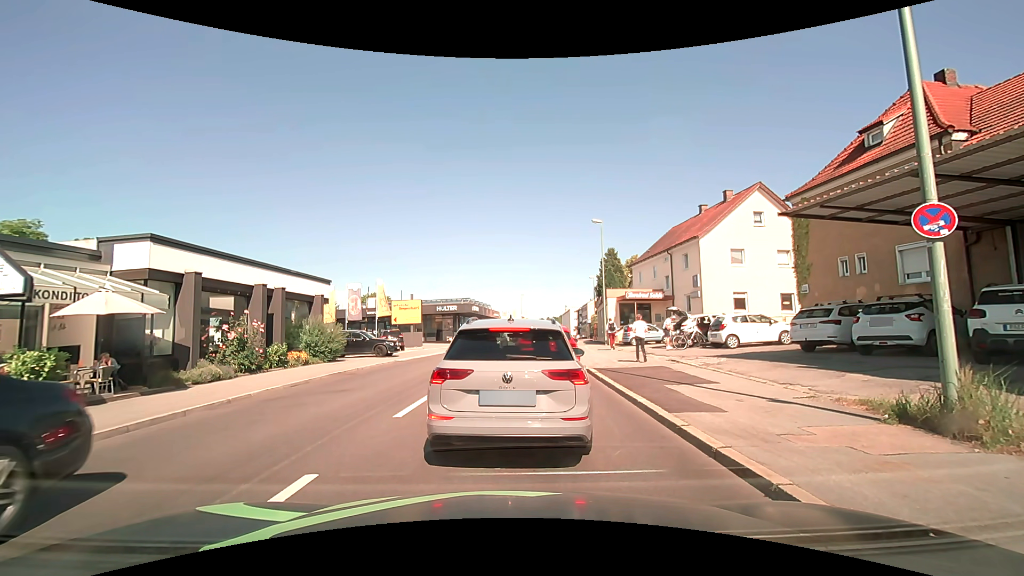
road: tertiary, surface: asphalt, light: Day
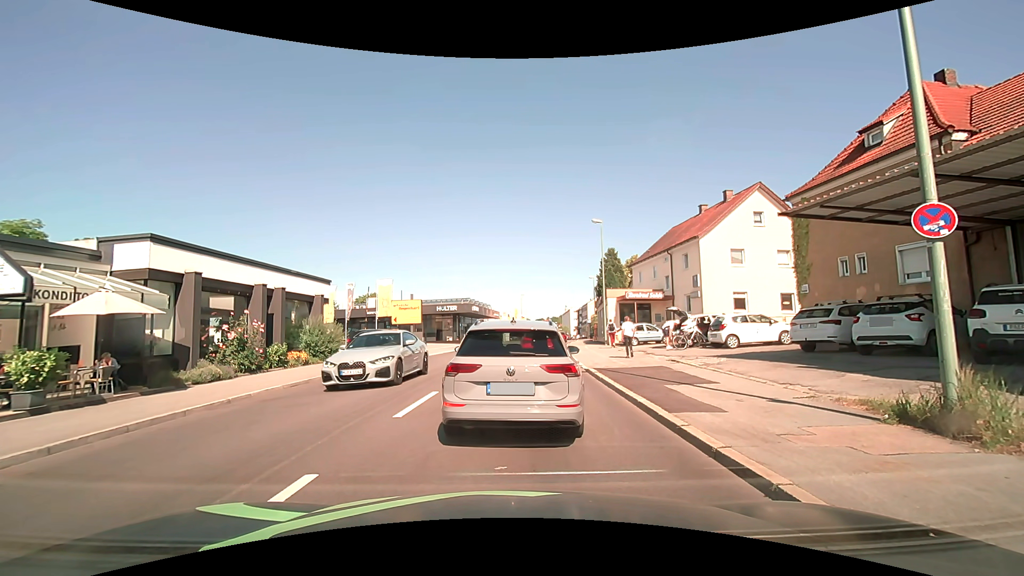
(0.0, 0.0) m; 0°
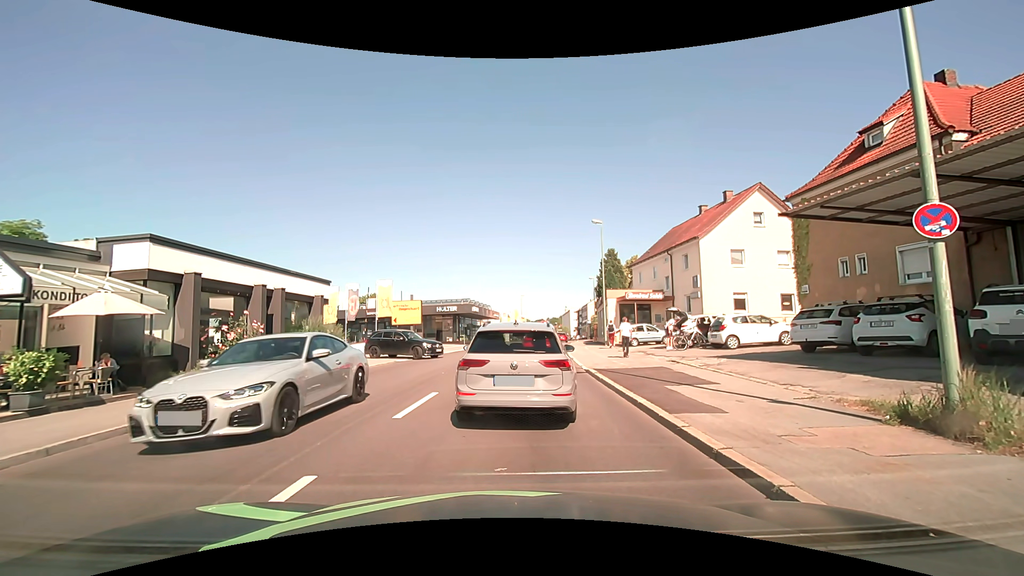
(0.0, 0.0) m; 0°
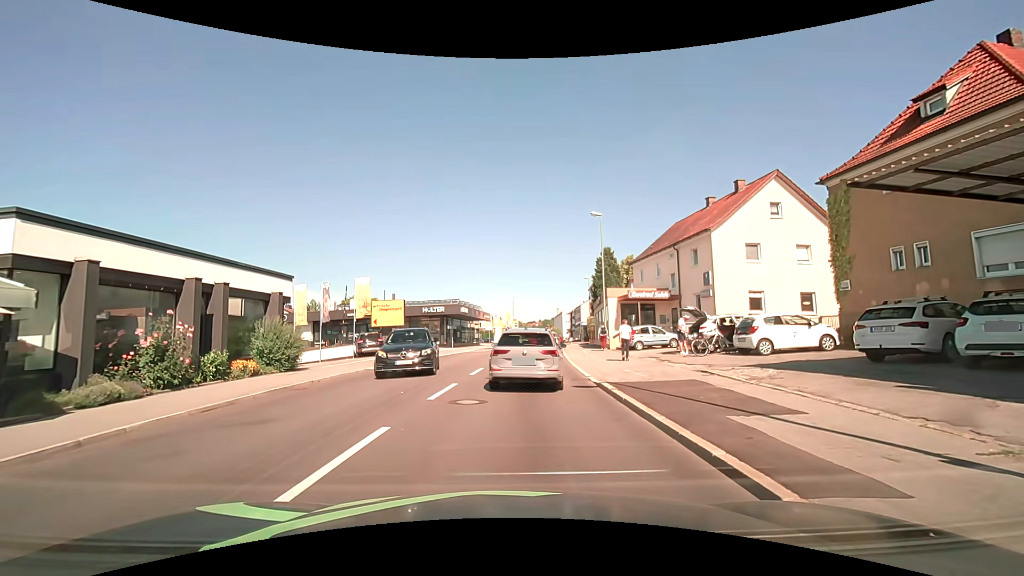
(+0.1, +3.8) m; +2°
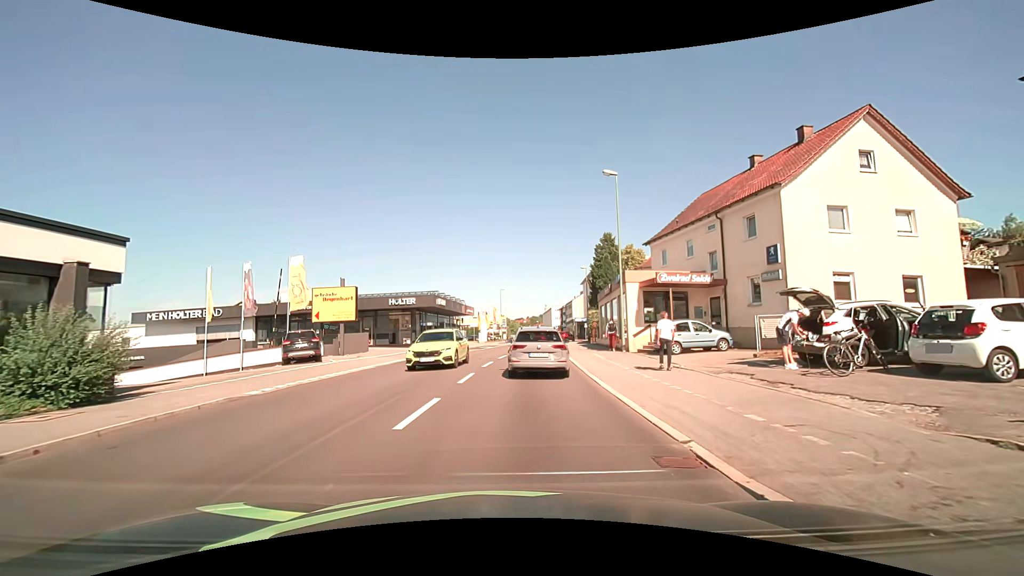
(0.0, +9.5) m; -1°
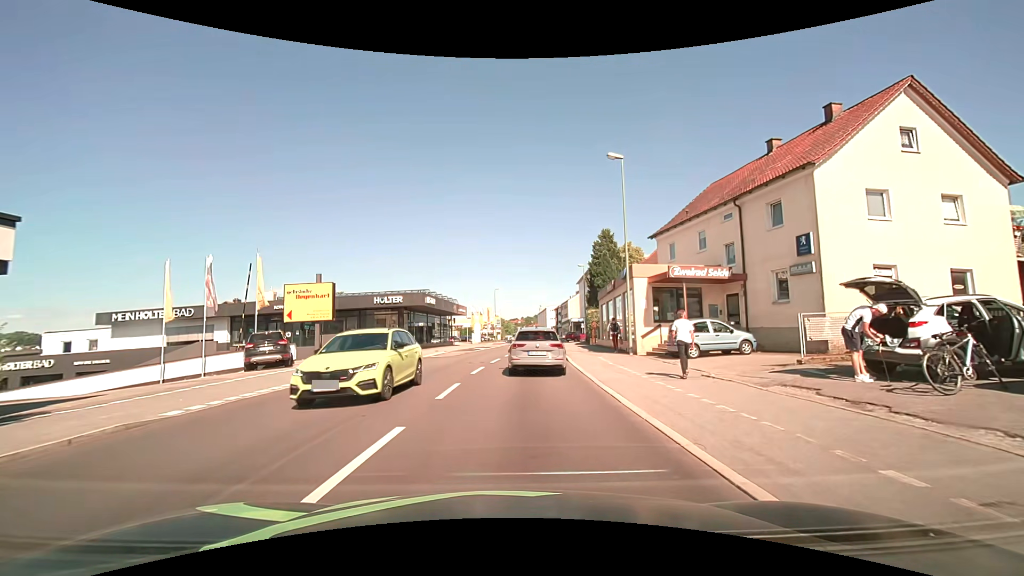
(+0.1, +2.9) m; +2°
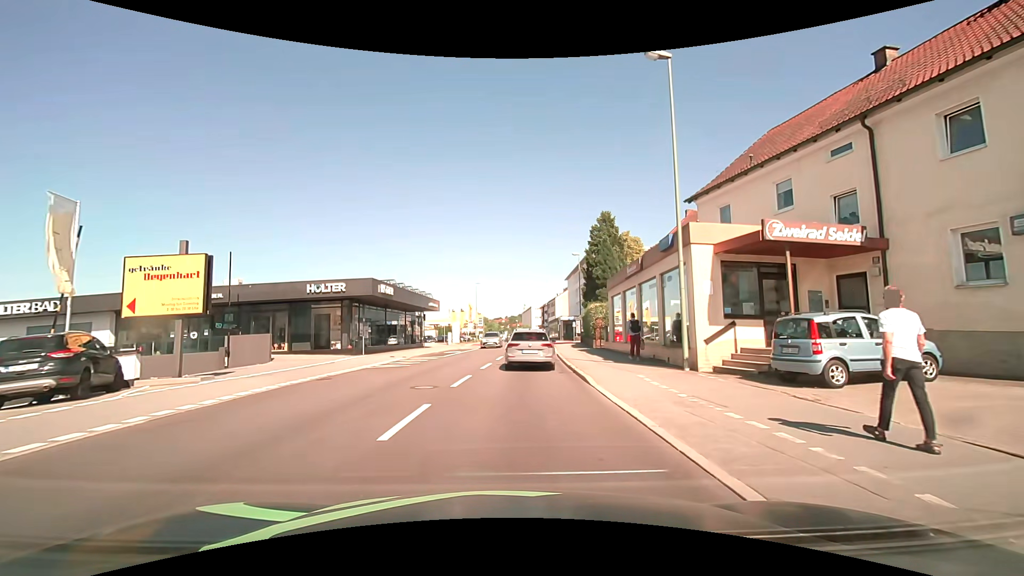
(+0.2, +9.8) m; +2°
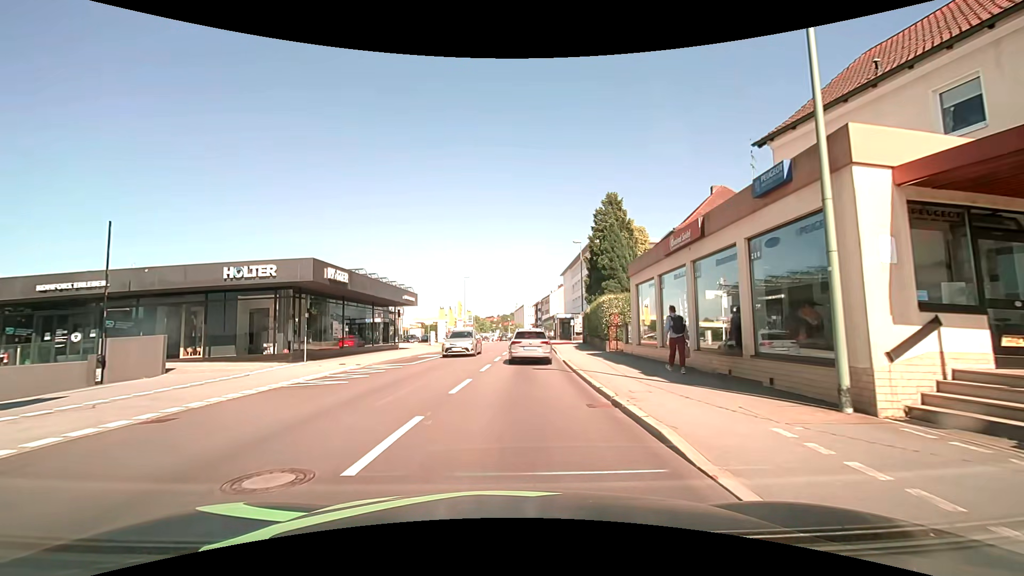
(+0.1, +7.5) m; +1°
(0, +10) (0, +20) (+1, +30) (+1, +40) (+2, +50) (+1, +60) (-6, +67) (-16, +67) (-26, +67) (-36, +67) m
